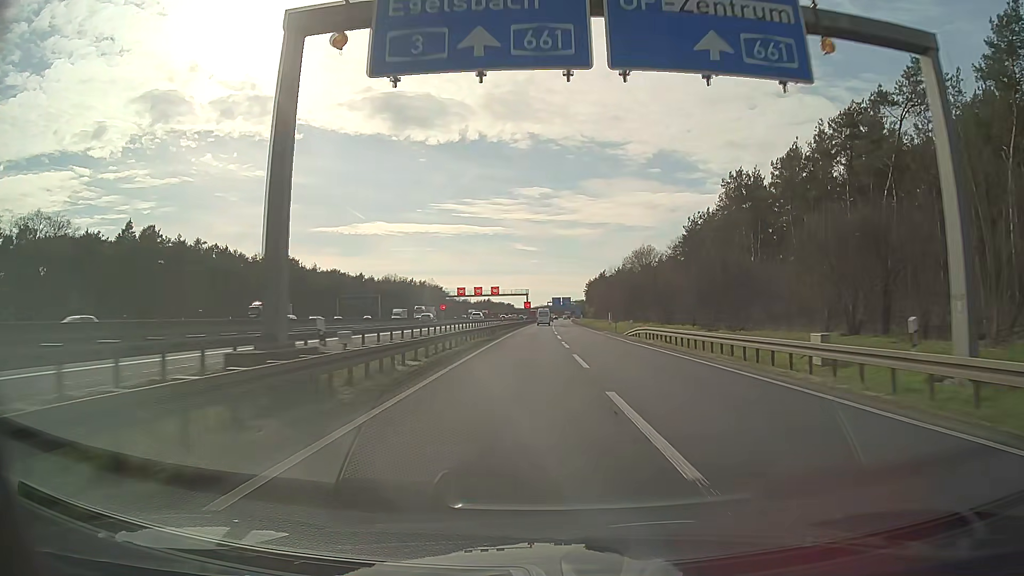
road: motorway_link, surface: asphalt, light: Day
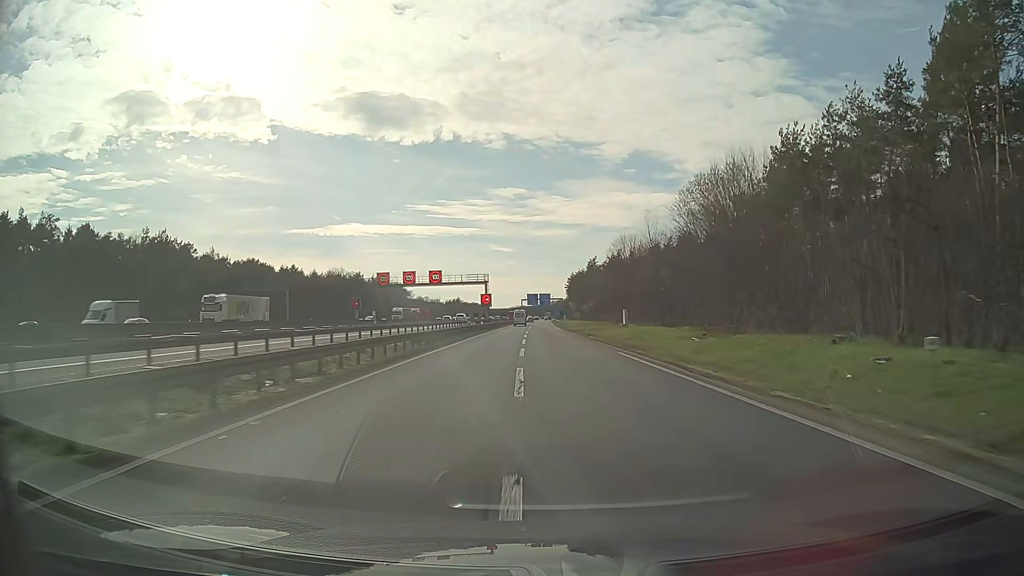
(+1.2, +54.6) m; +2°
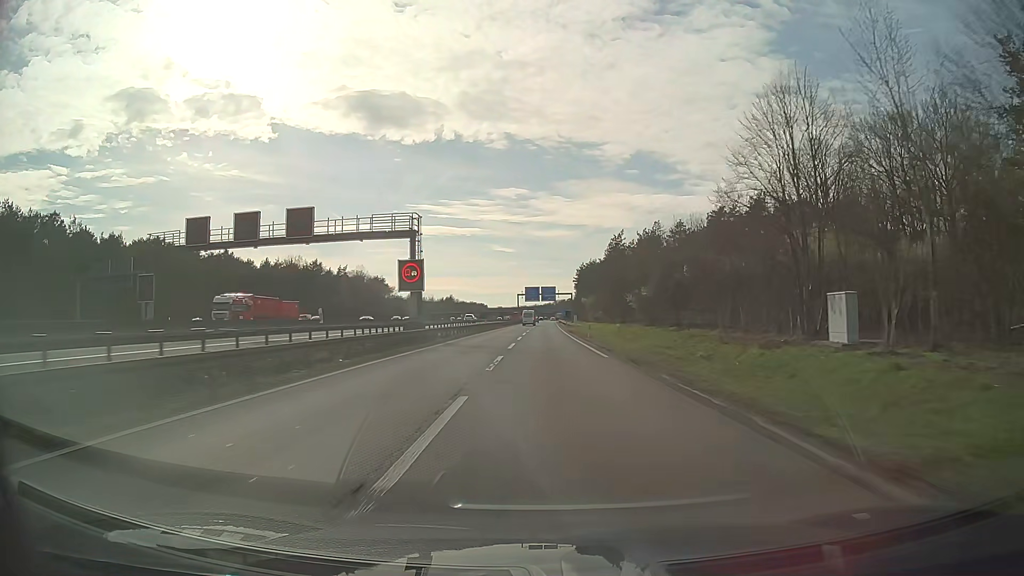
(-0.1, +54.6) m; 0°
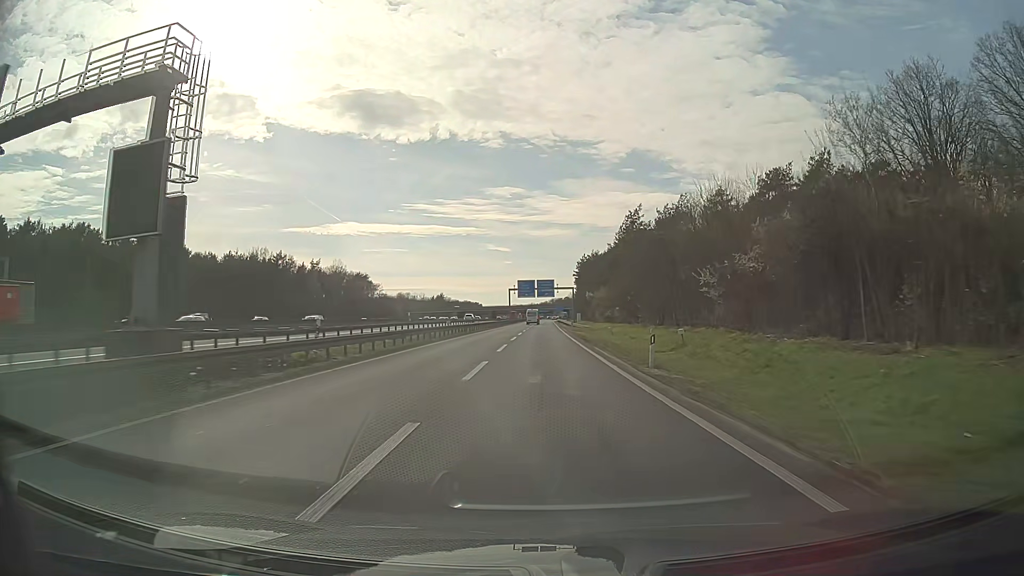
(+0.1, +27.3) m; 0°
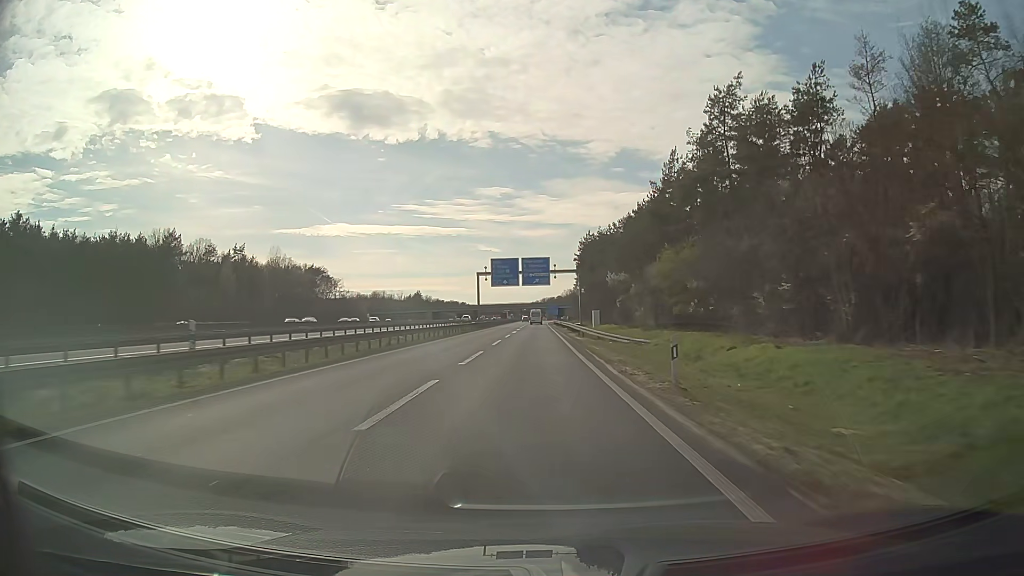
(+0.3, +54.6) m; +1°
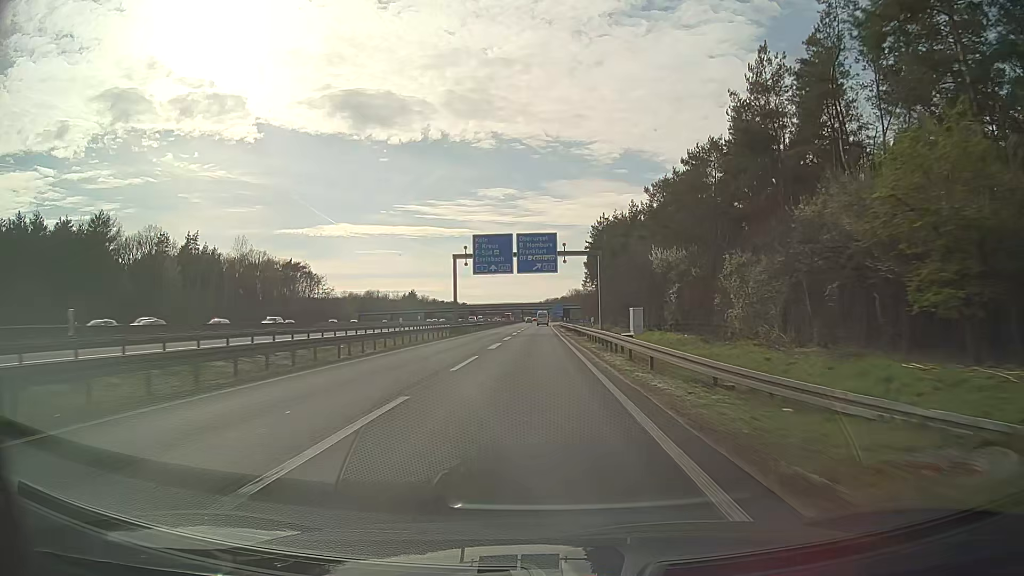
(-0.1, +27.3) m; 0°
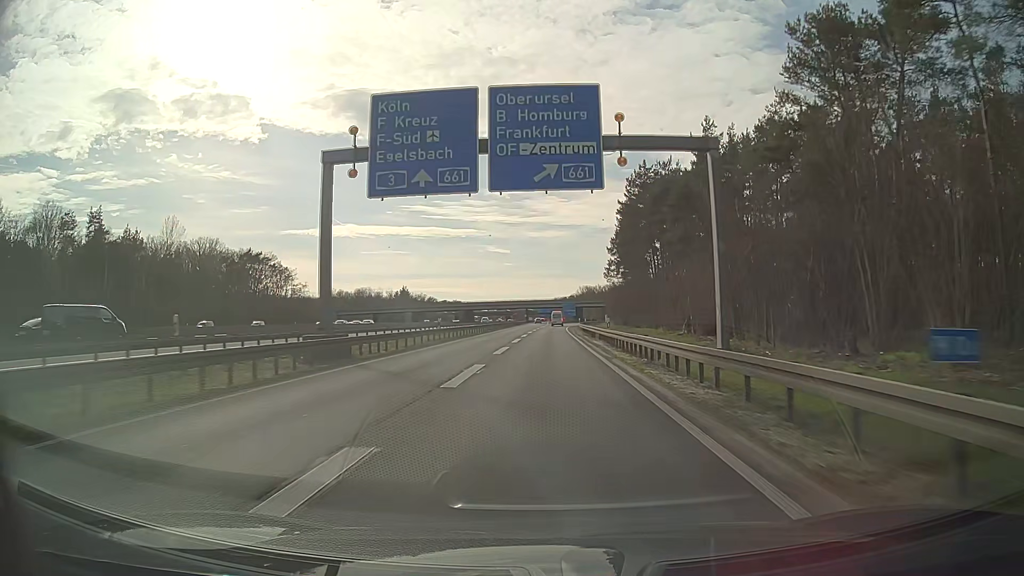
(-0.4, +40.9) m; -1°
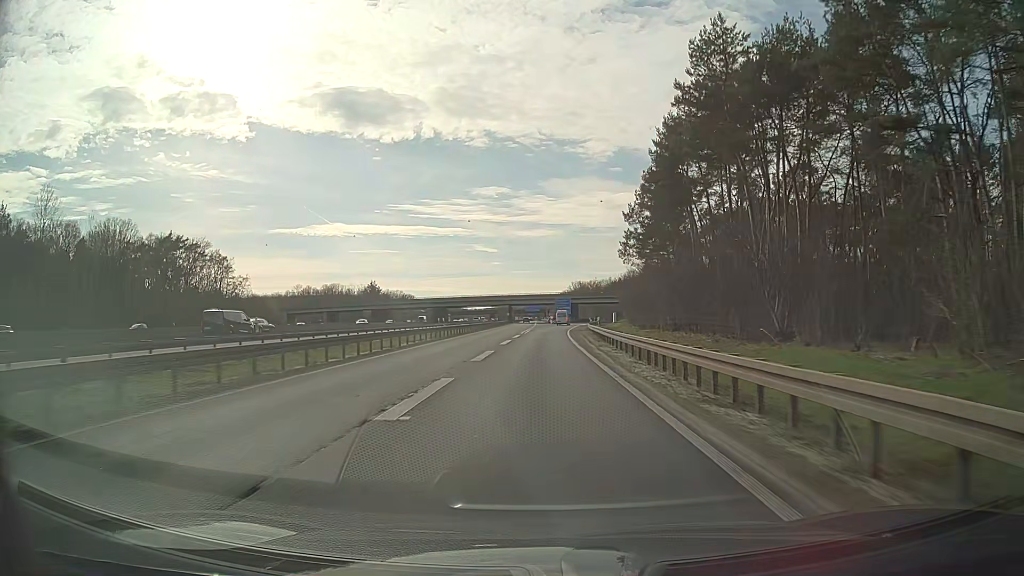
(+0.5, +40.8) m; +1°
(0, +10) (0, +20) (0, +30) (0, +40) (0, +50) (0, +60) (+1, +70) (+1, +80) (+2, +90) (+2, +100) m
